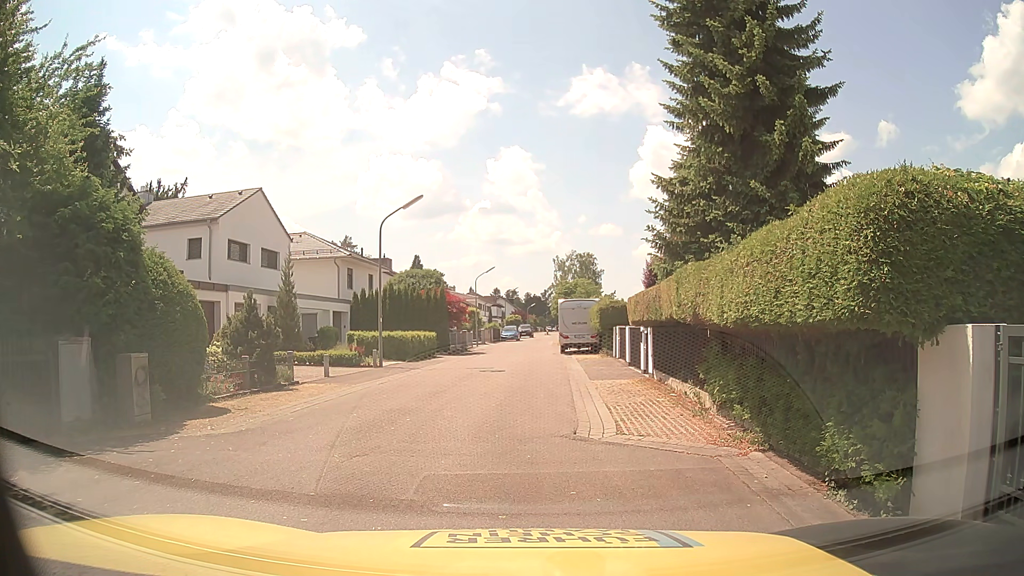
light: Day
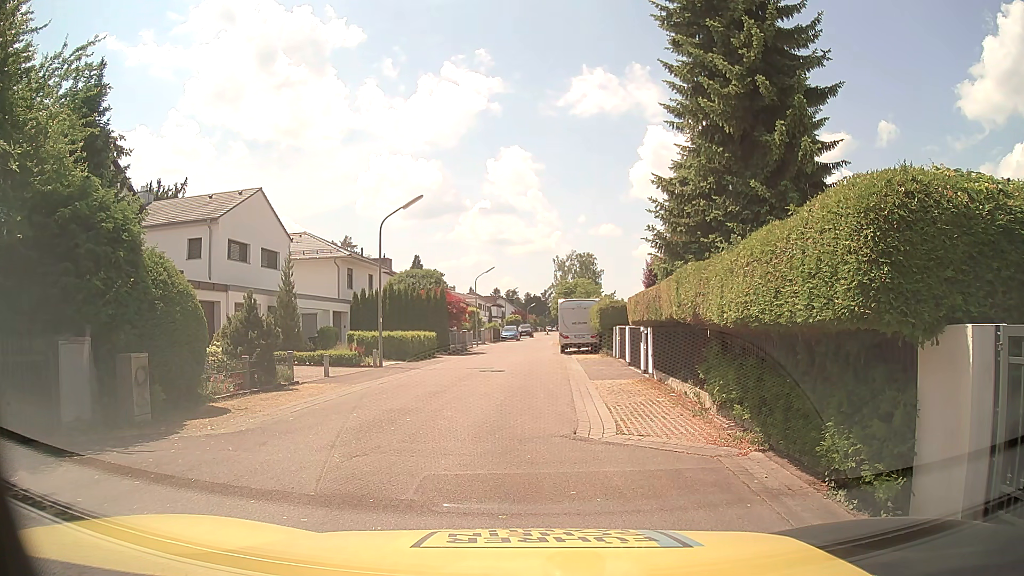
(0.0, 0.0) m; 0°
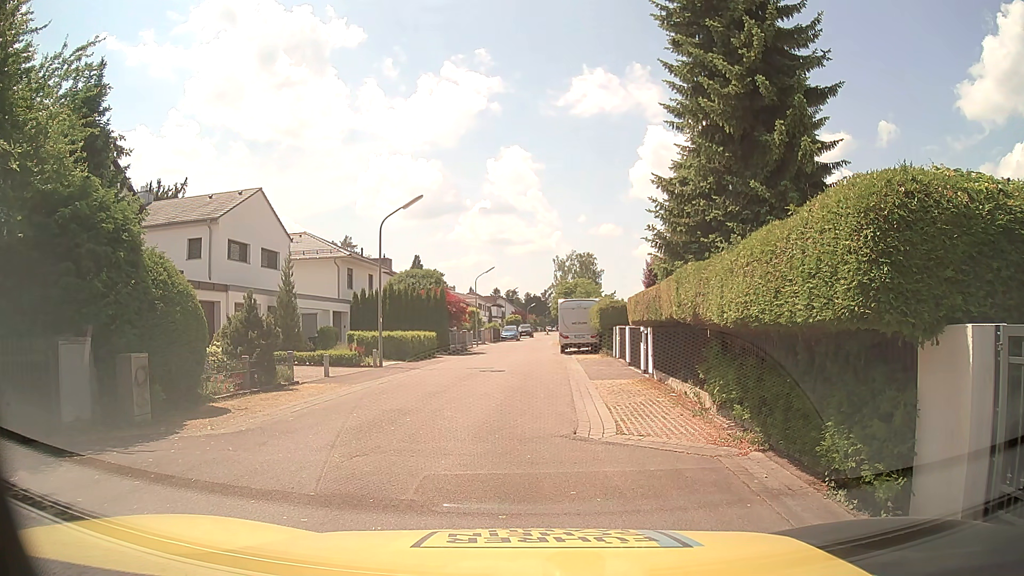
(0.0, 0.0) m; 0°
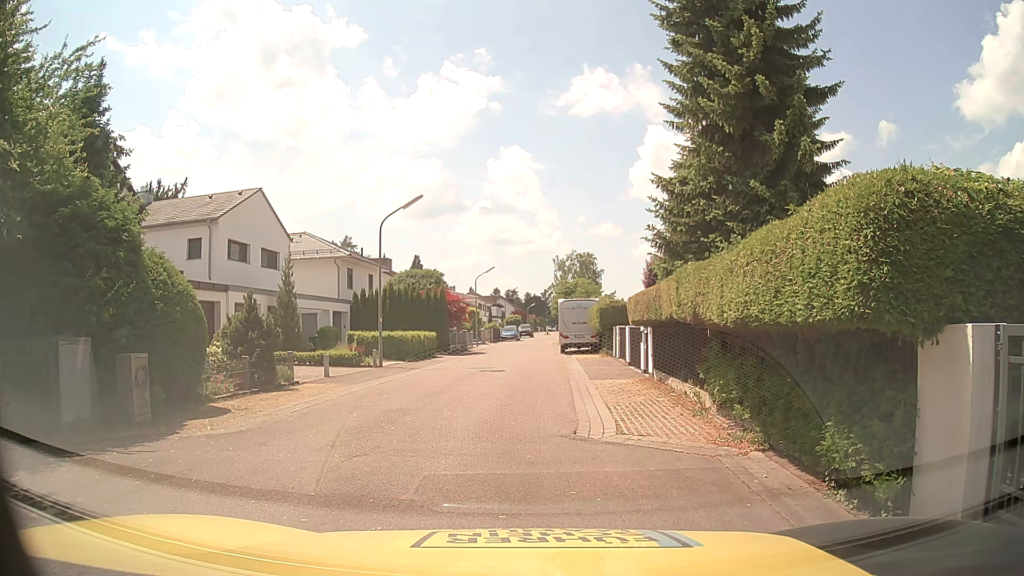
(0.0, 0.0) m; 0°
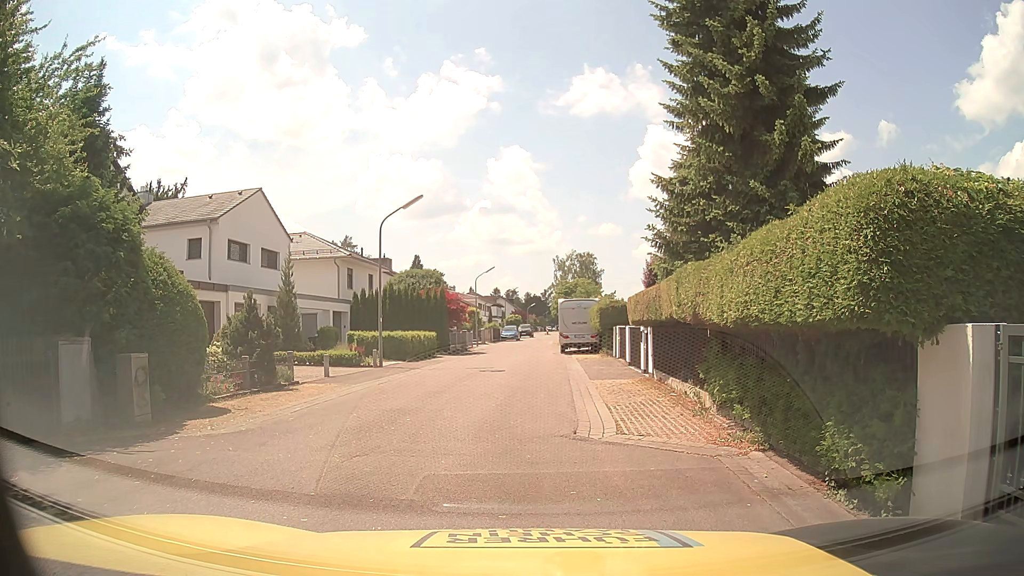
(0.0, 0.0) m; 0°
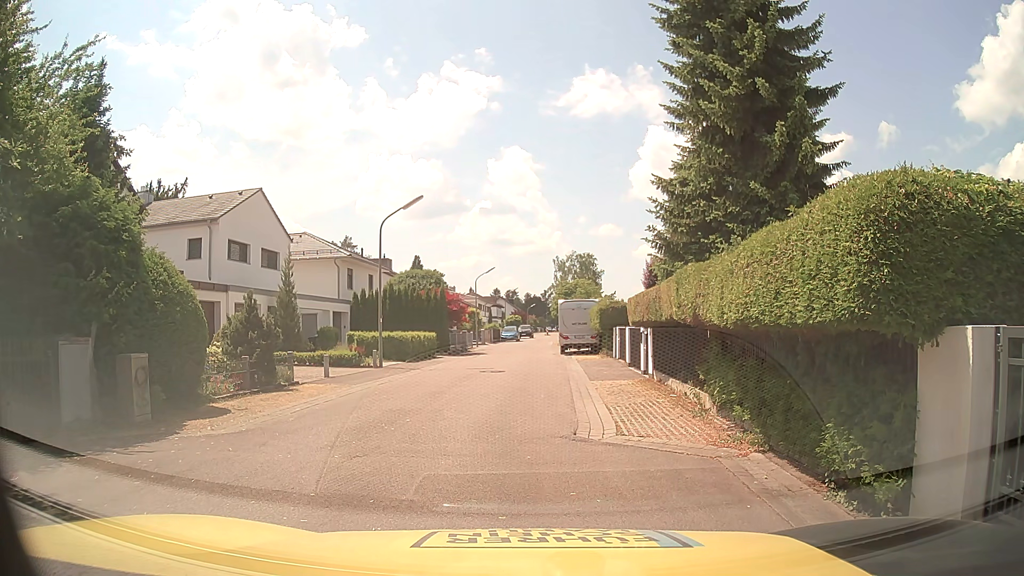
(0.0, 0.0) m; 0°
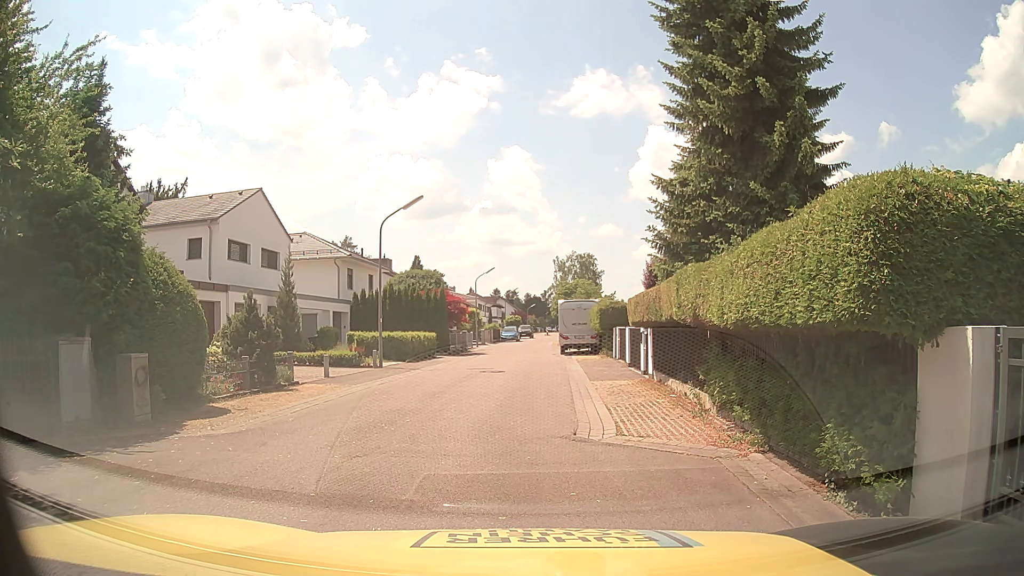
(0.0, 0.0) m; 0°
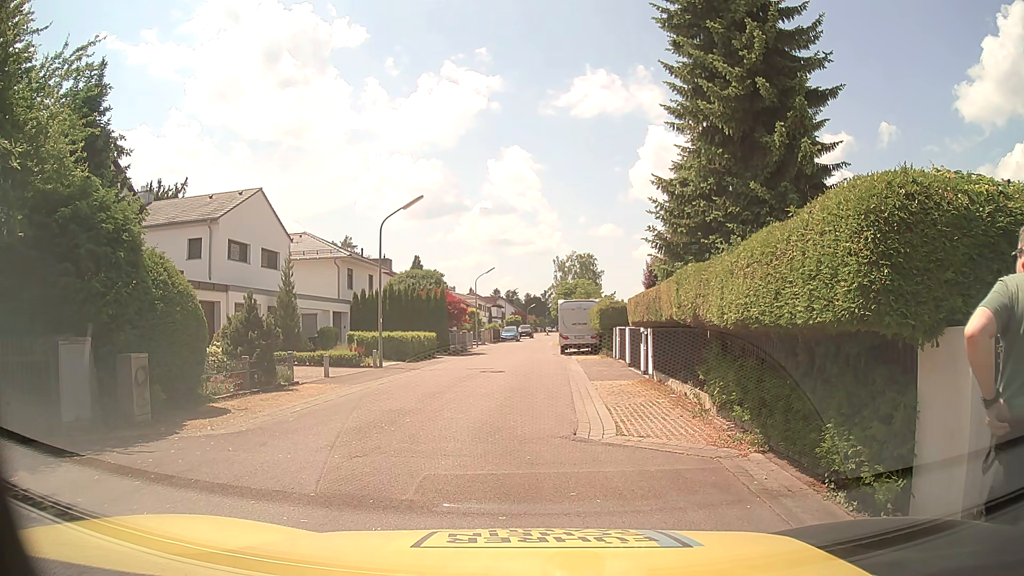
(0.0, 0.0) m; 0°
